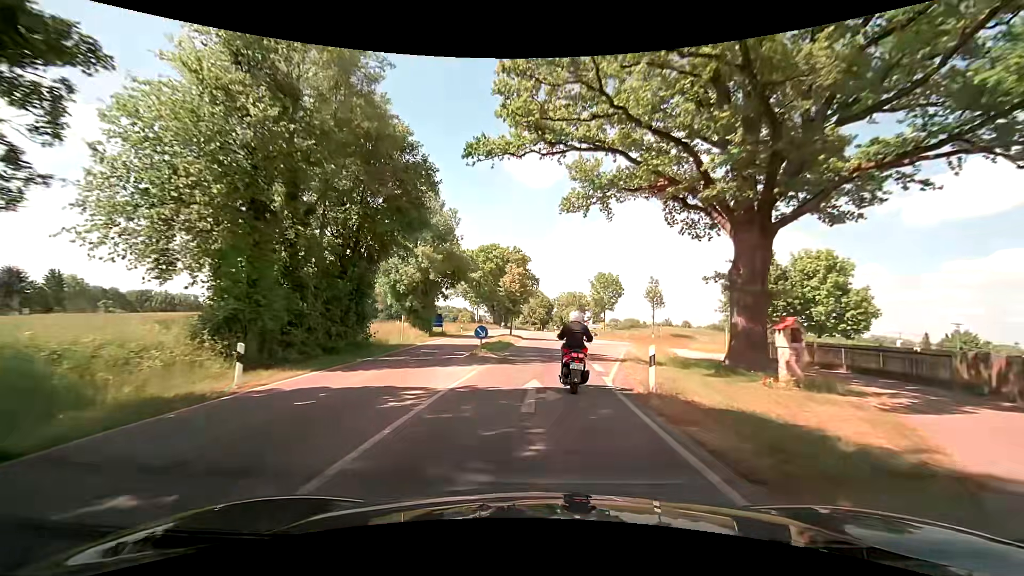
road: secondary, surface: asphalt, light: Day
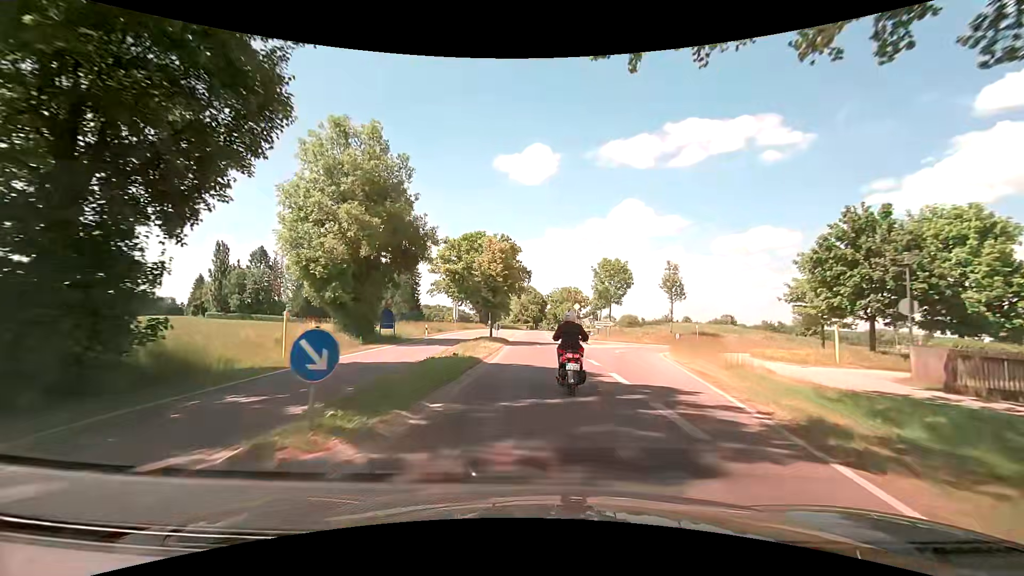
(+0.1, +15.4) m; +1°
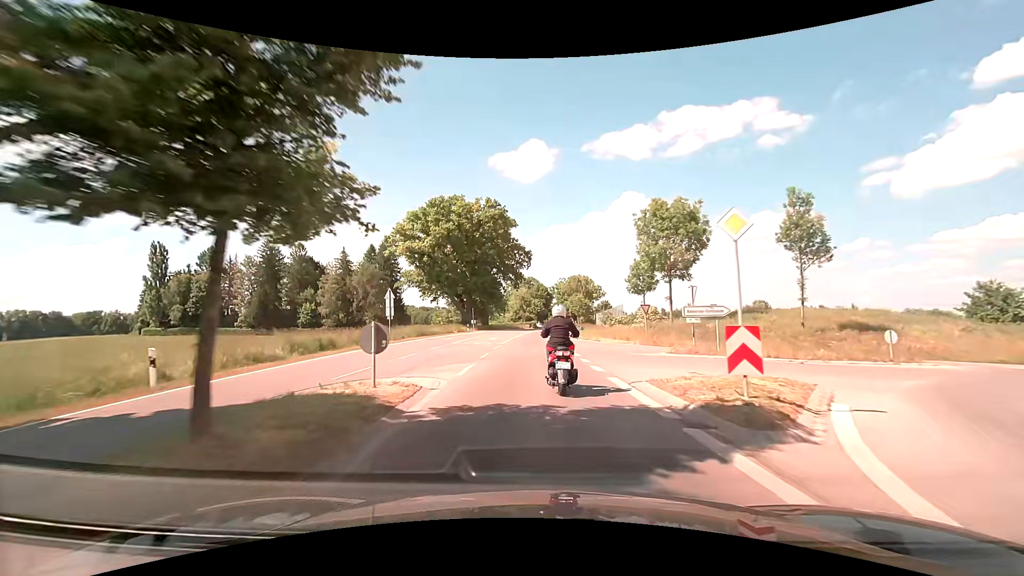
(-0.2, +31.3) m; -1°
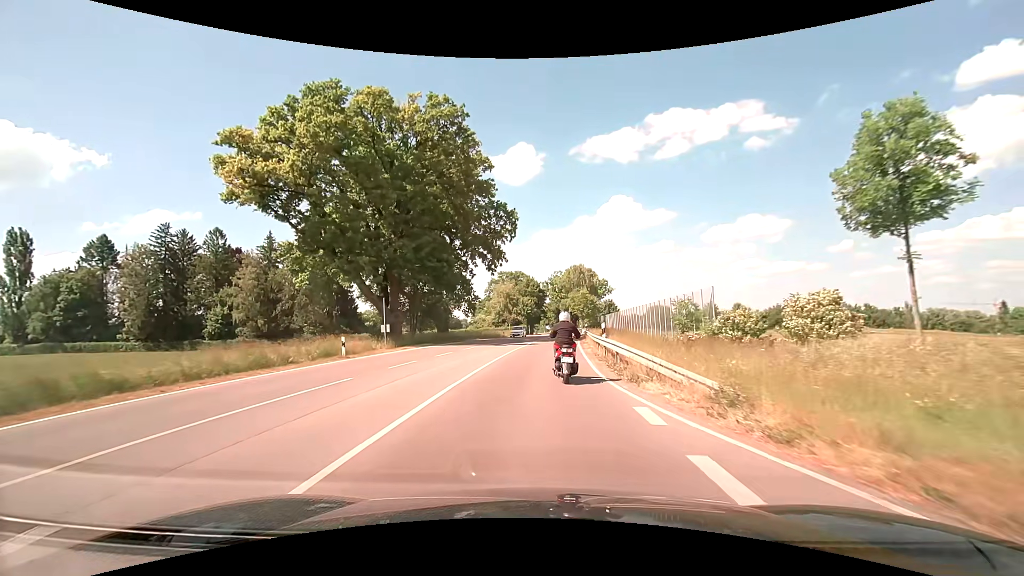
(0.0, +37.5) m; +1°
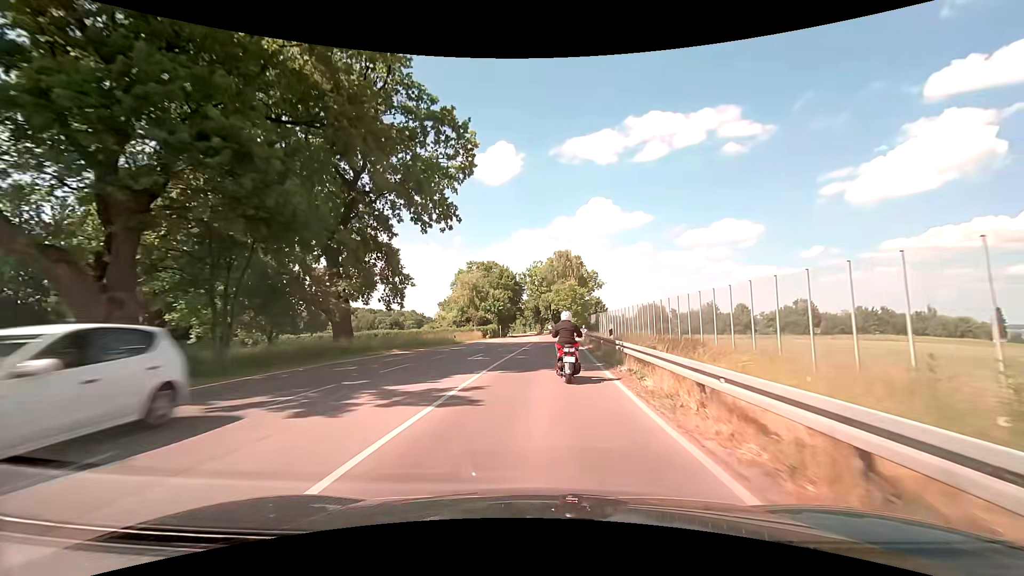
(+0.5, +25.6) m; +2°
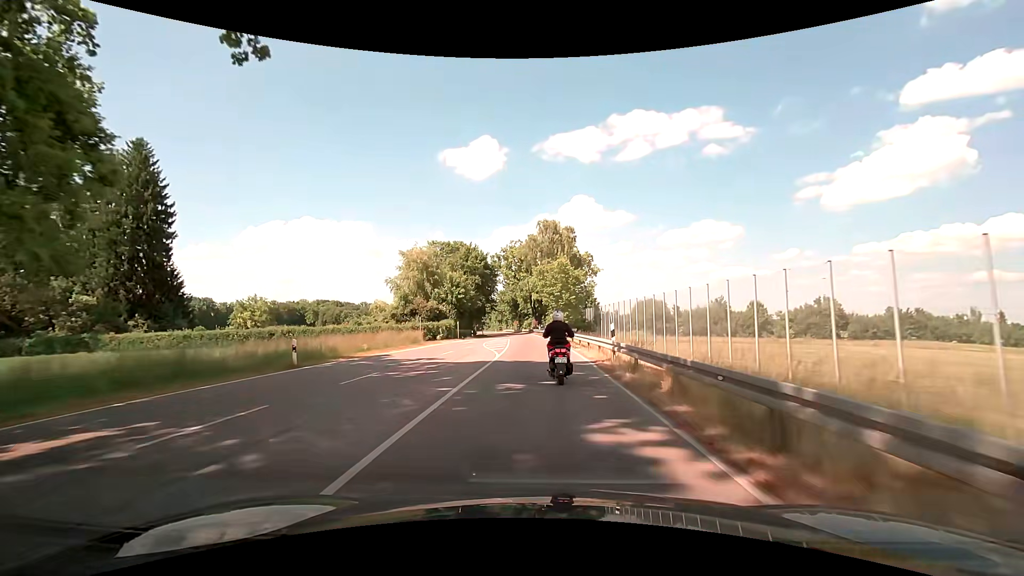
(+0.7, +26.5) m; +2°
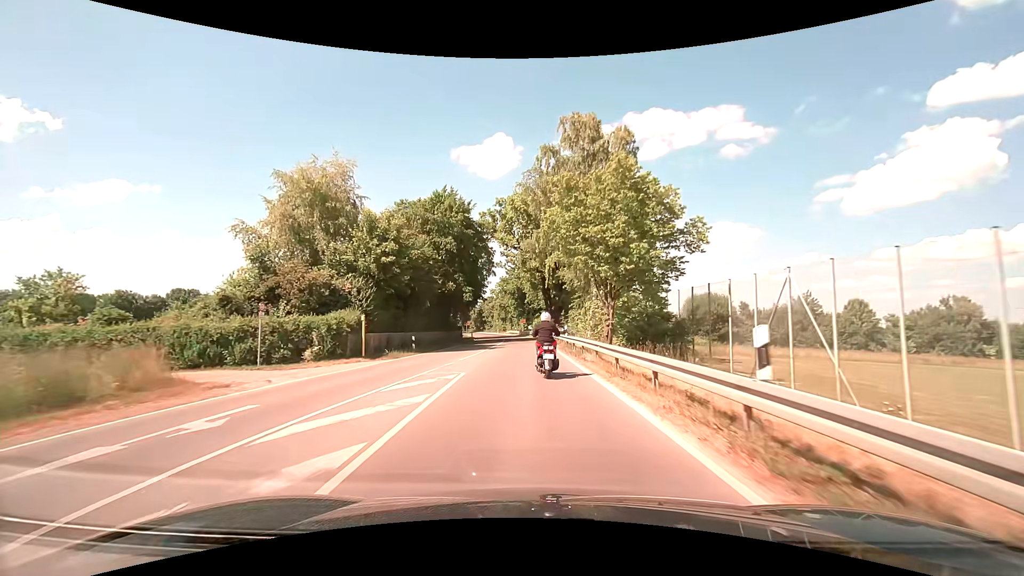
(-0.1, +35.8) m; -1°
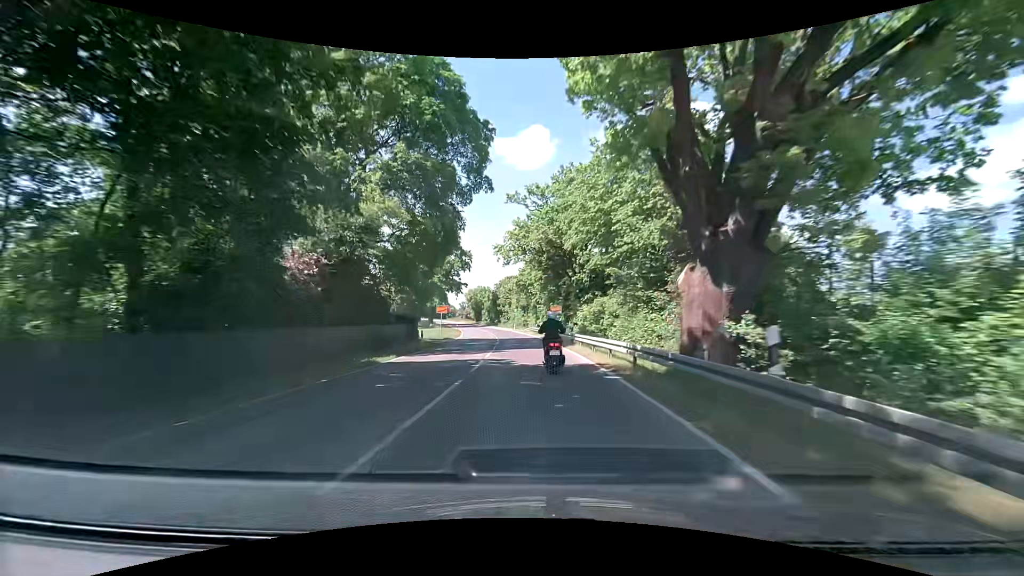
(-1.5, +47.8) m; -4°
(0, +10) (0, +20) (-1, +30) (-1, +40) (-2, +50) (-3, +60) (-4, +70) (-6, +80) (-7, +90) (-10, +99) m
